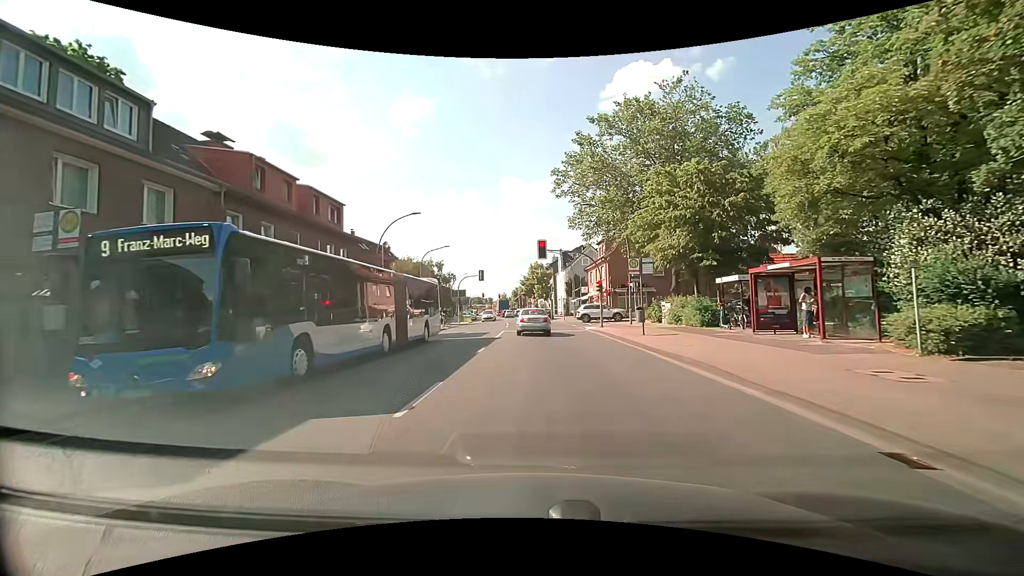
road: primary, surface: asphalt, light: Day
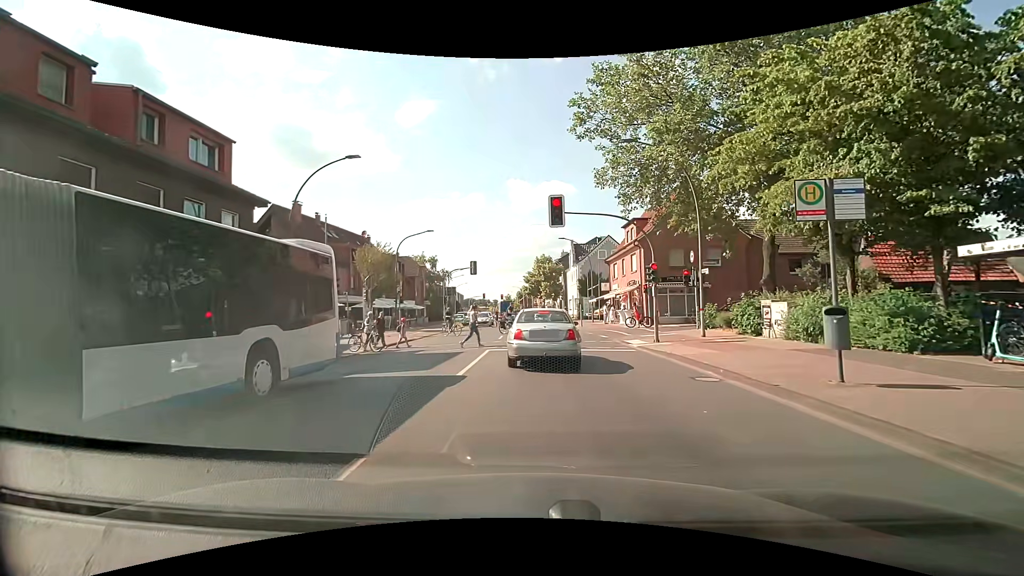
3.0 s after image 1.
(-0.2, +13.5) m; -1°
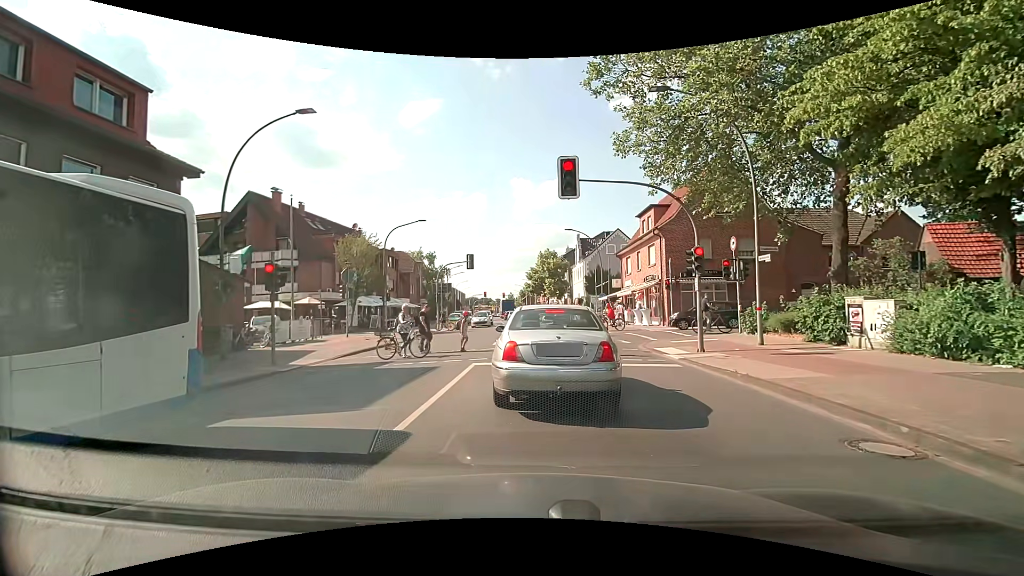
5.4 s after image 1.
(0.0, +4.8) m; -1°
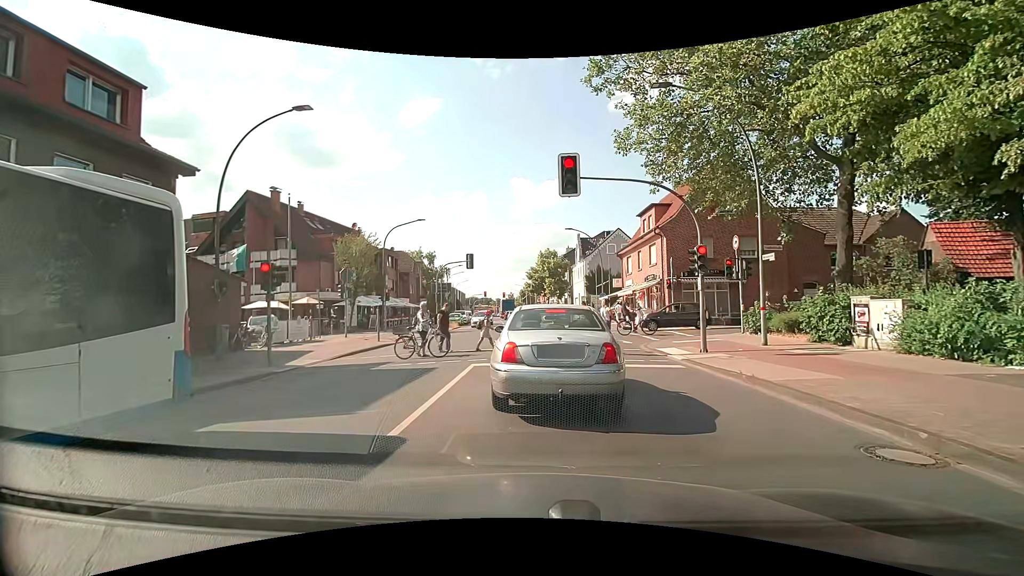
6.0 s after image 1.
(0.0, +0.2) m; 0°
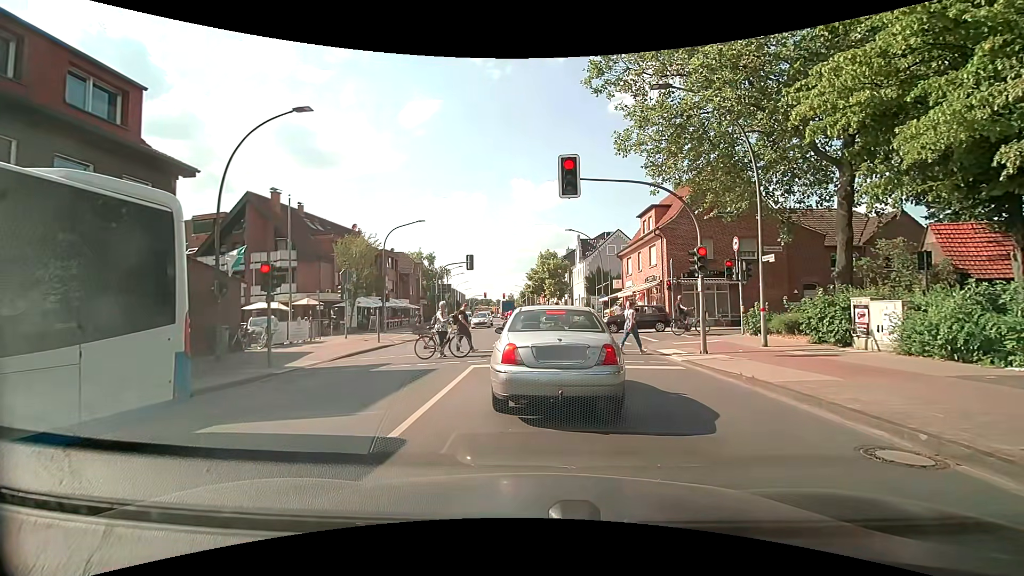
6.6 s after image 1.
(0.0, 0.0) m; 0°
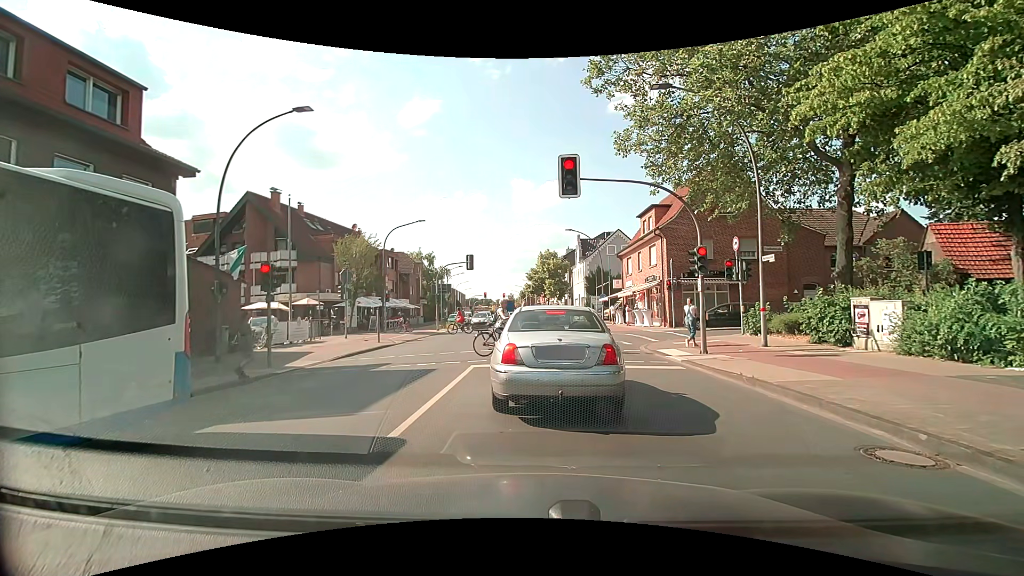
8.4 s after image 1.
(0.0, 0.0) m; 0°
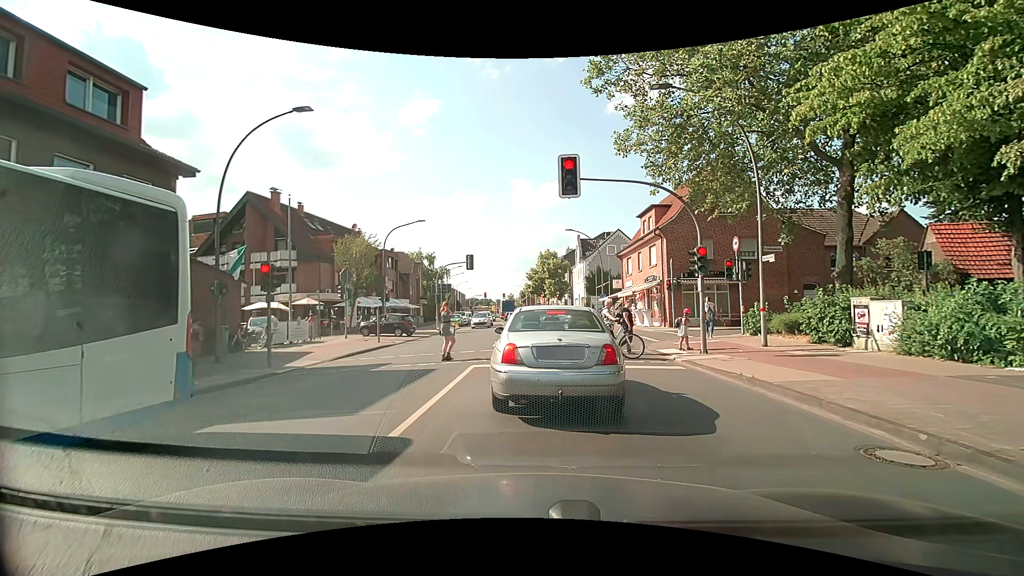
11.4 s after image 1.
(0.0, 0.0) m; 0°
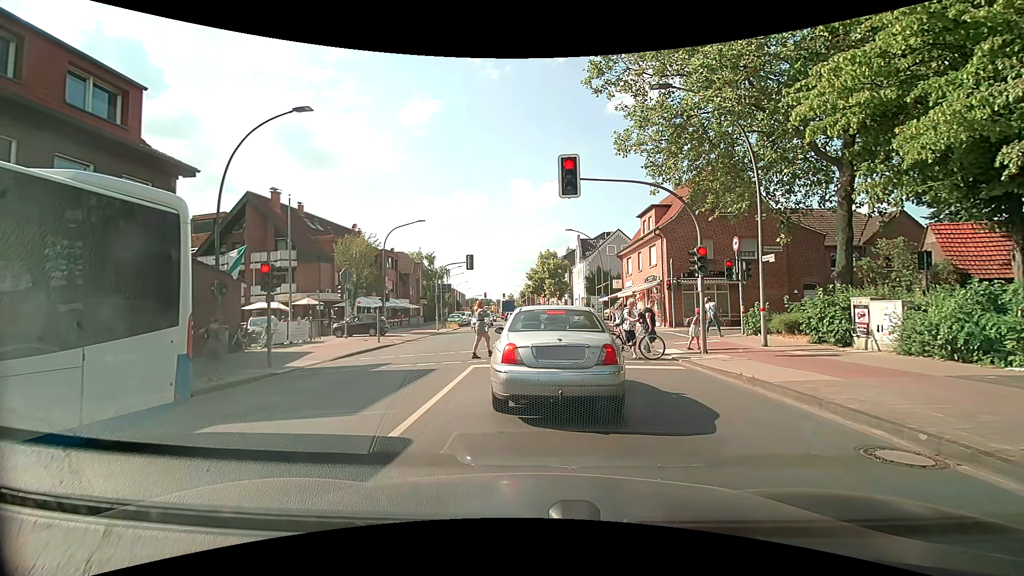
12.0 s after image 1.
(0.0, 0.0) m; 0°
(0, +10) (0, +20) (0, +30) (0, +40) (-1, +50) (-1, +60) (-2, +70) (-2, +80) (-3, +90) (-4, +100) m
